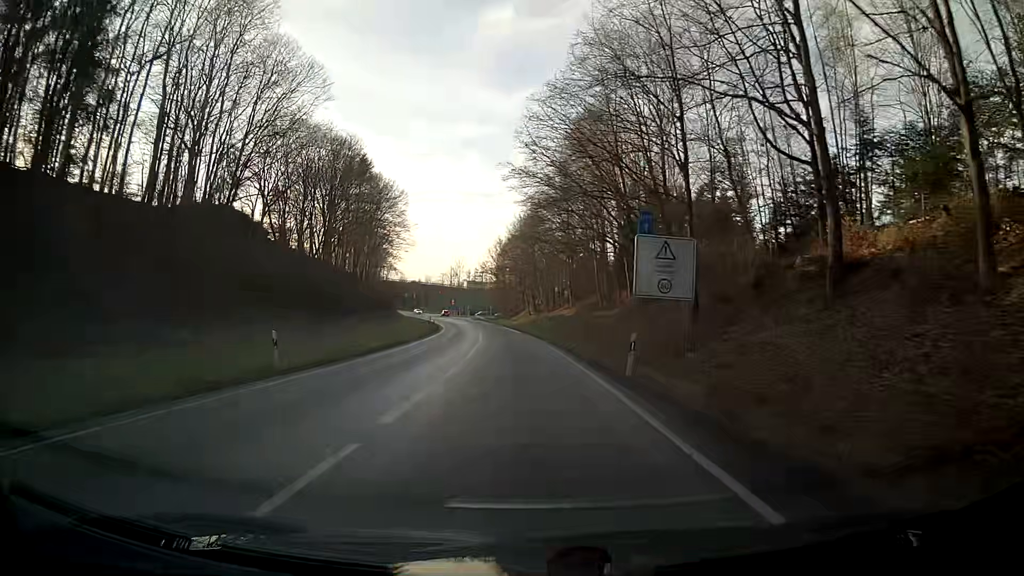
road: primary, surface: asphalt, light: Day
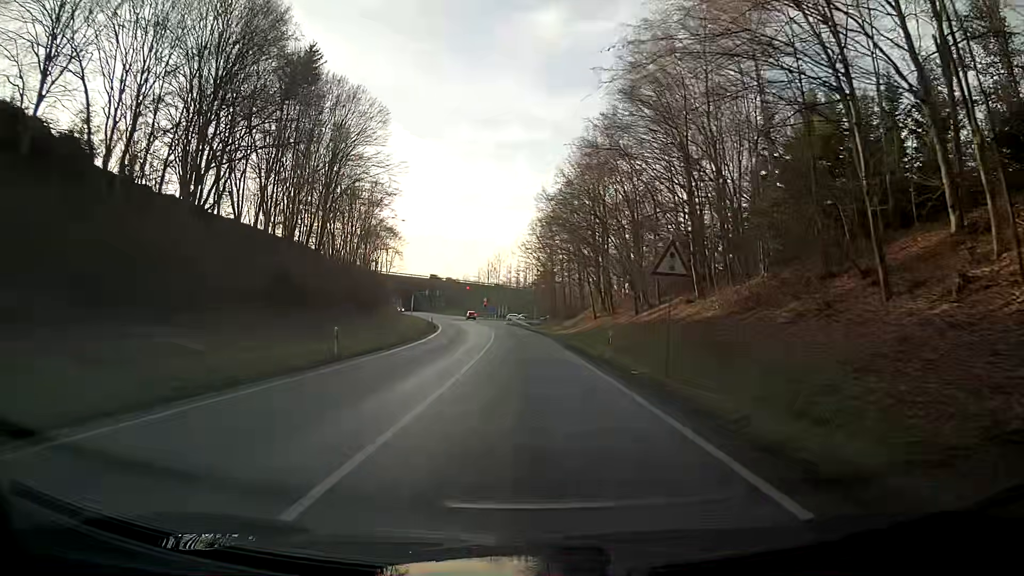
(-1.2, +45.3) m; -3°
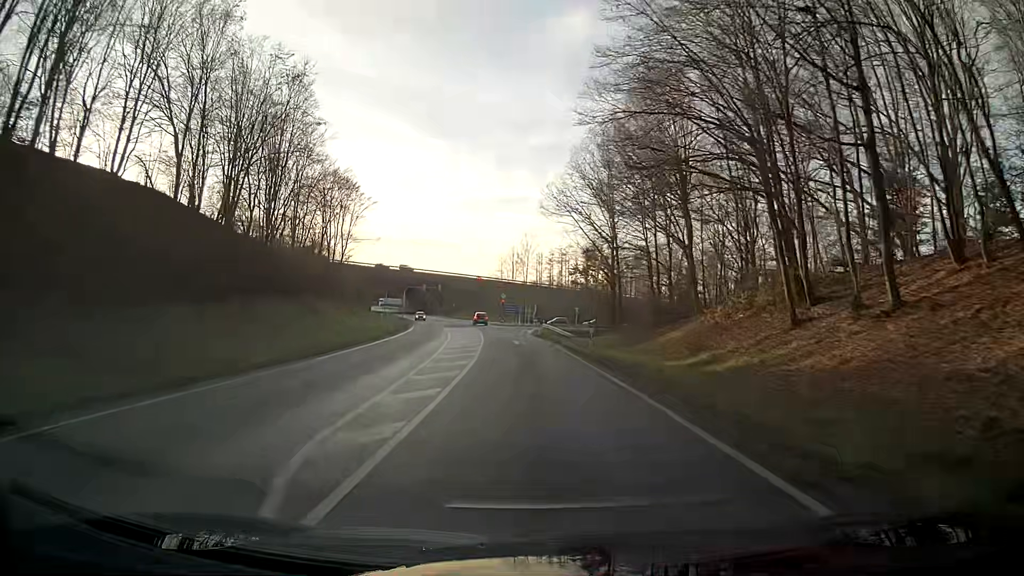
(-1.4, +45.5) m; -3°
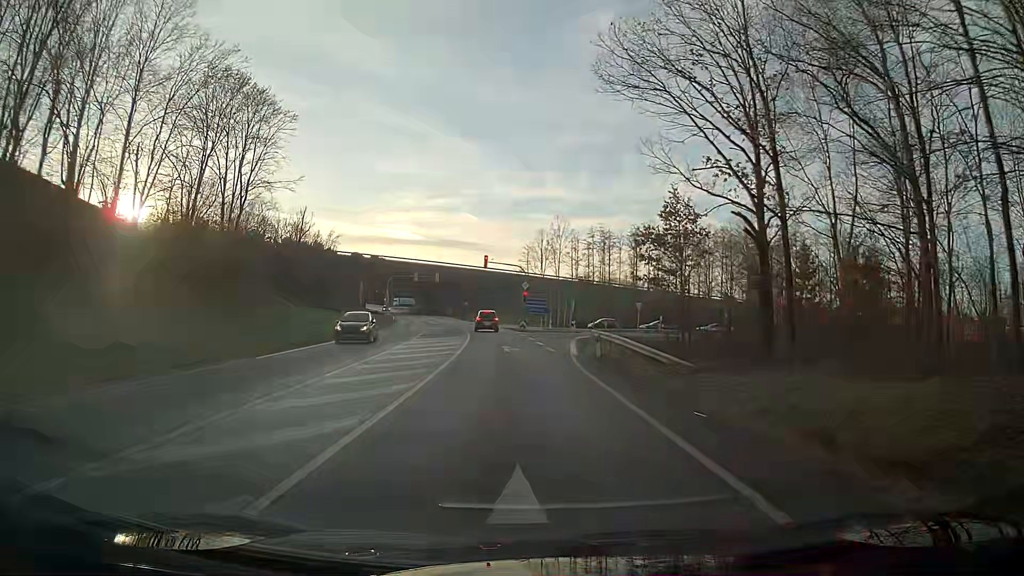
(-0.5, +33.3) m; -2°
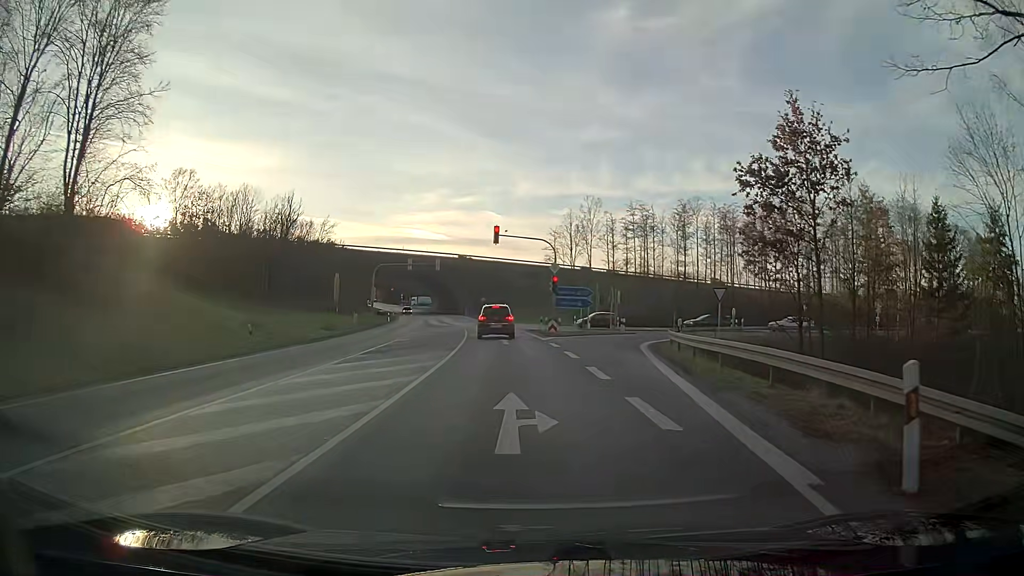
(-0.5, +19.2) m; -3°
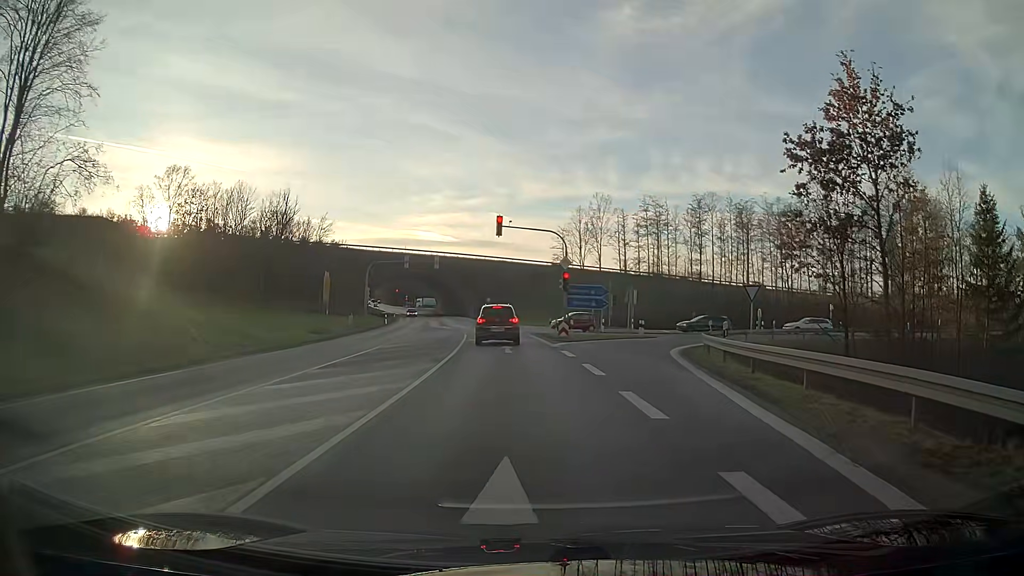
(0.0, +5.0) m; -1°
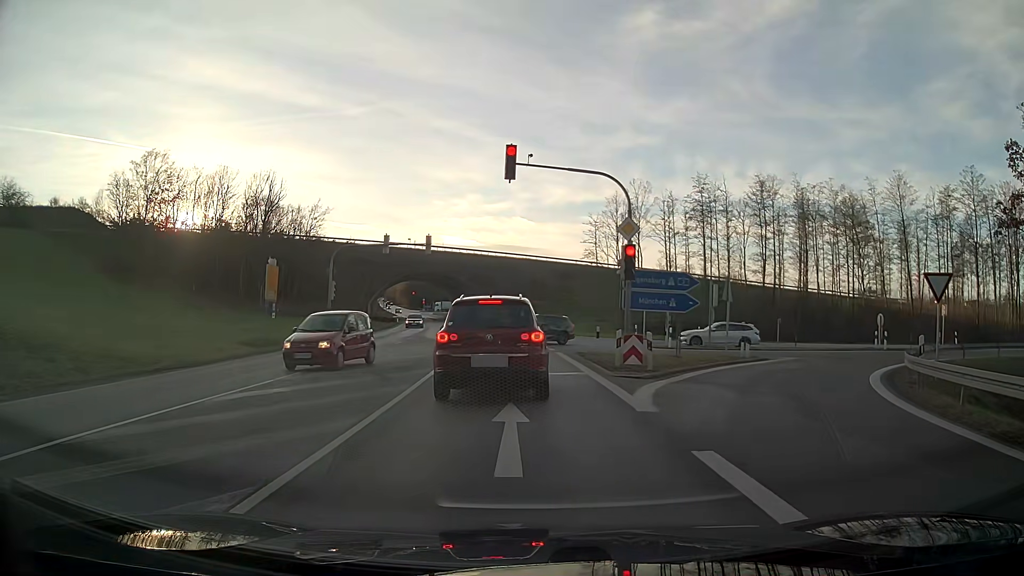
(-0.3, +16.4) m; -2°
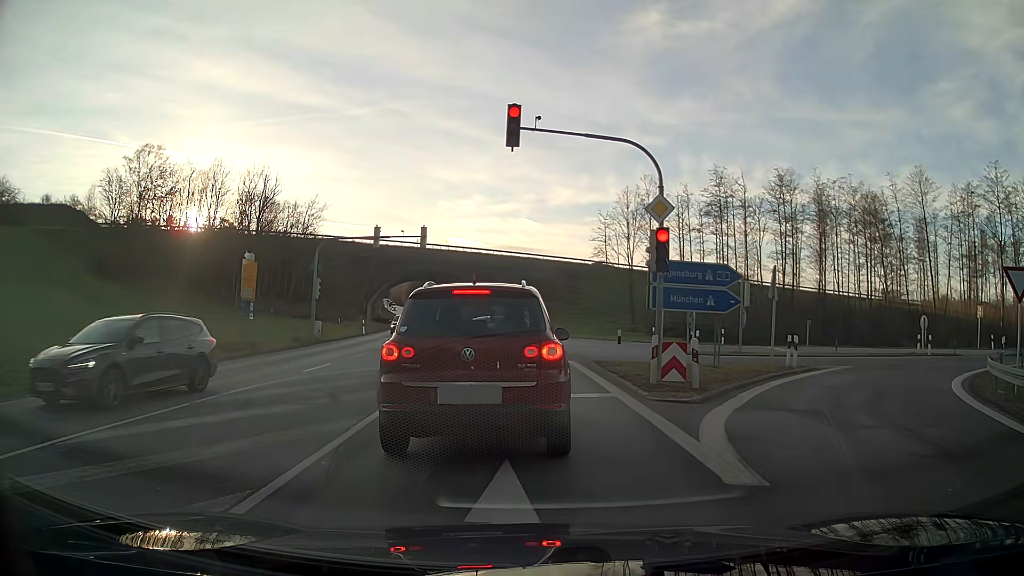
(0.0, +4.0) m; -1°
